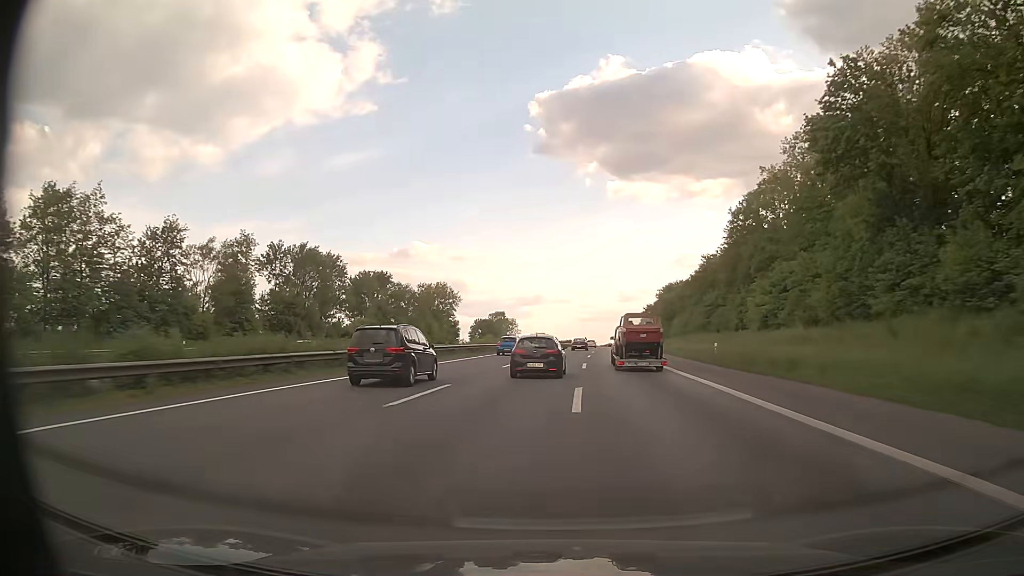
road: motorway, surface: asphalt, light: Day
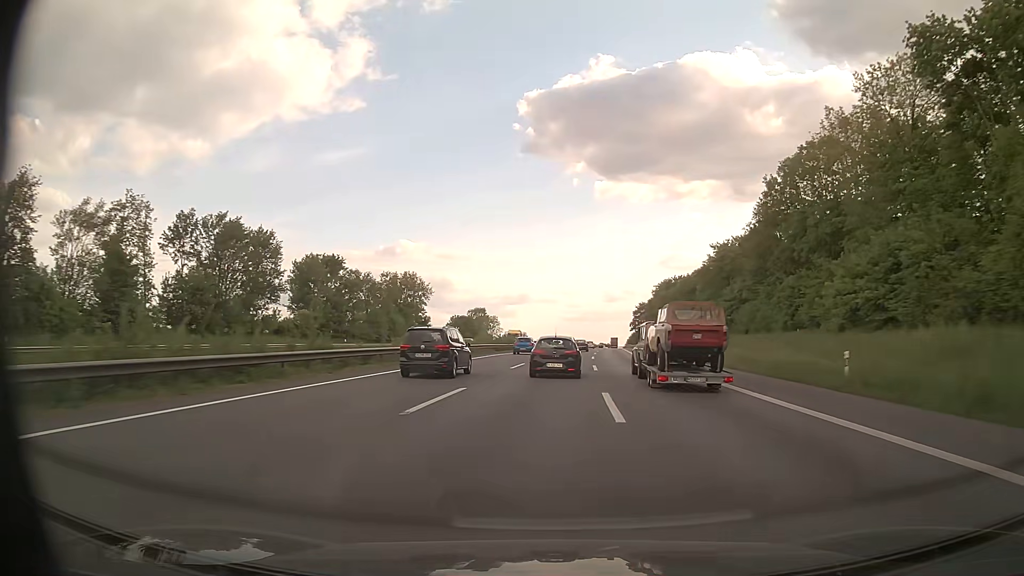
(+0.1, +19.1) m; +1°
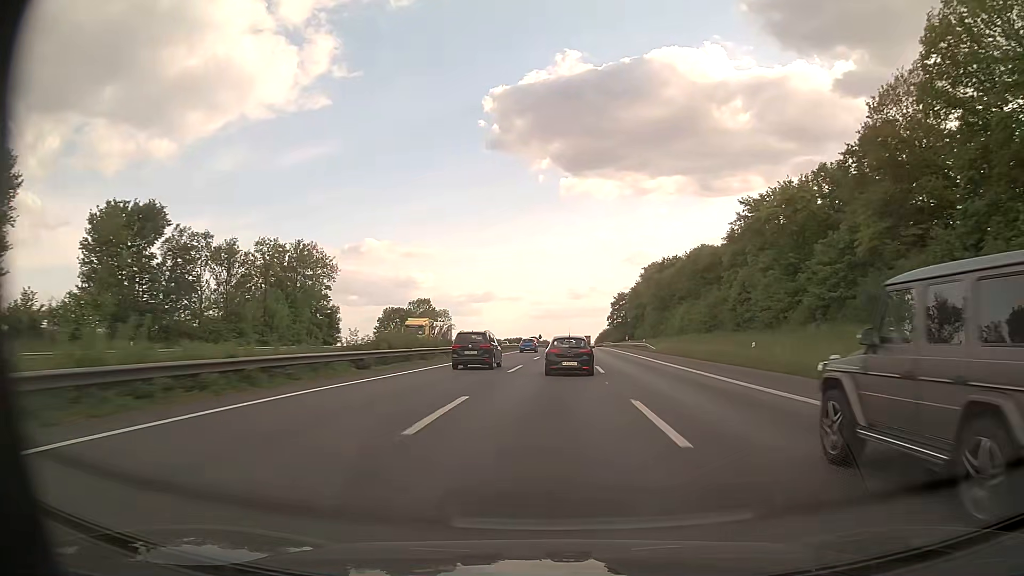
(+1.1, +38.8) m; +3°
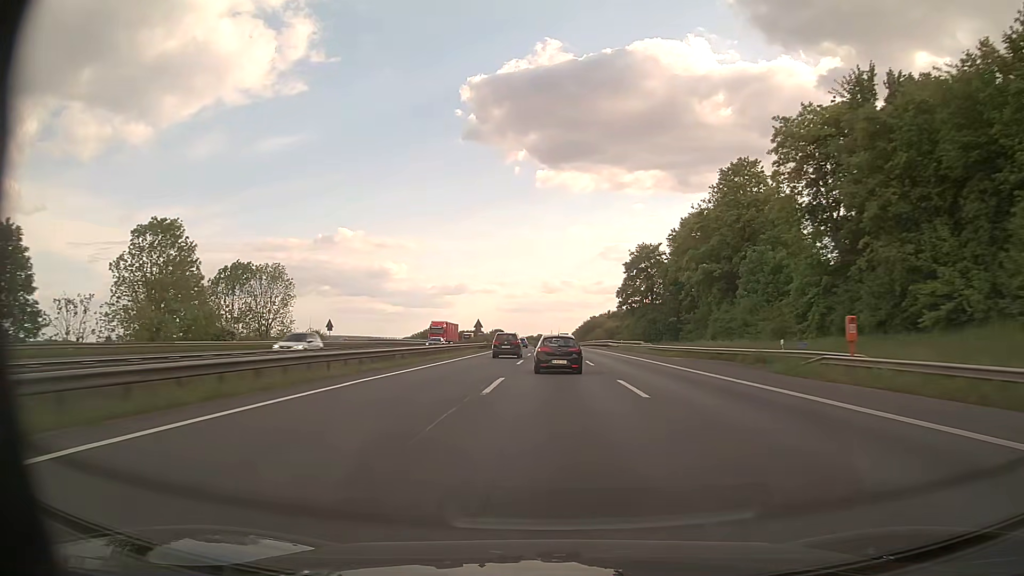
(+2.9, +101.2) m; +2°
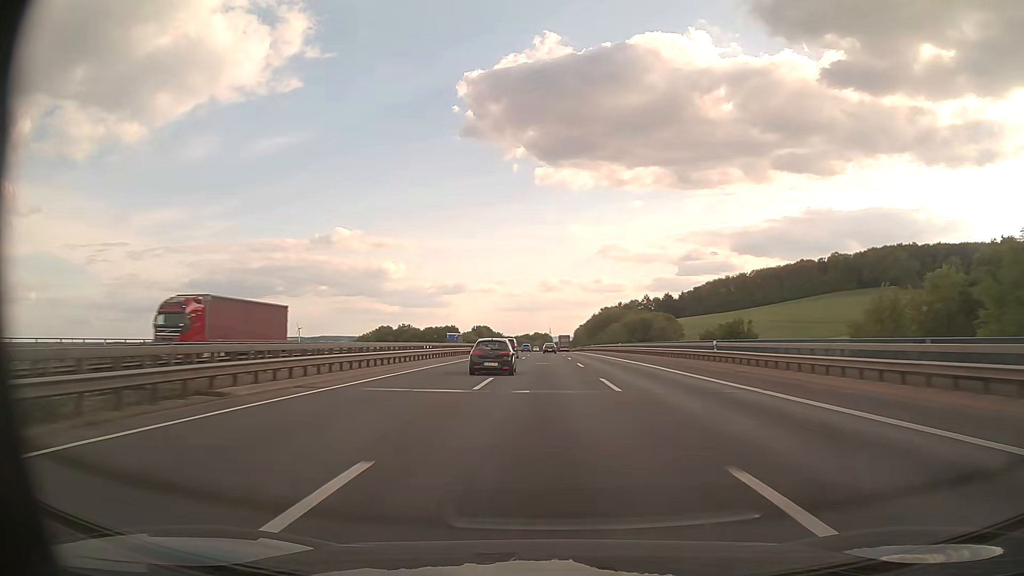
(+0.3, +104.3) m; 0°
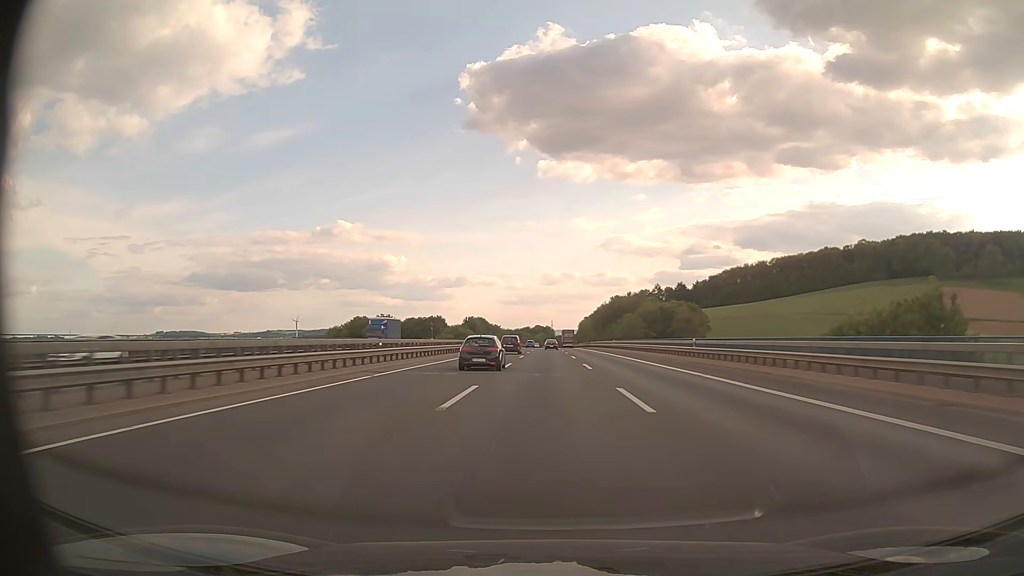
(0.0, +42.5) m; 0°
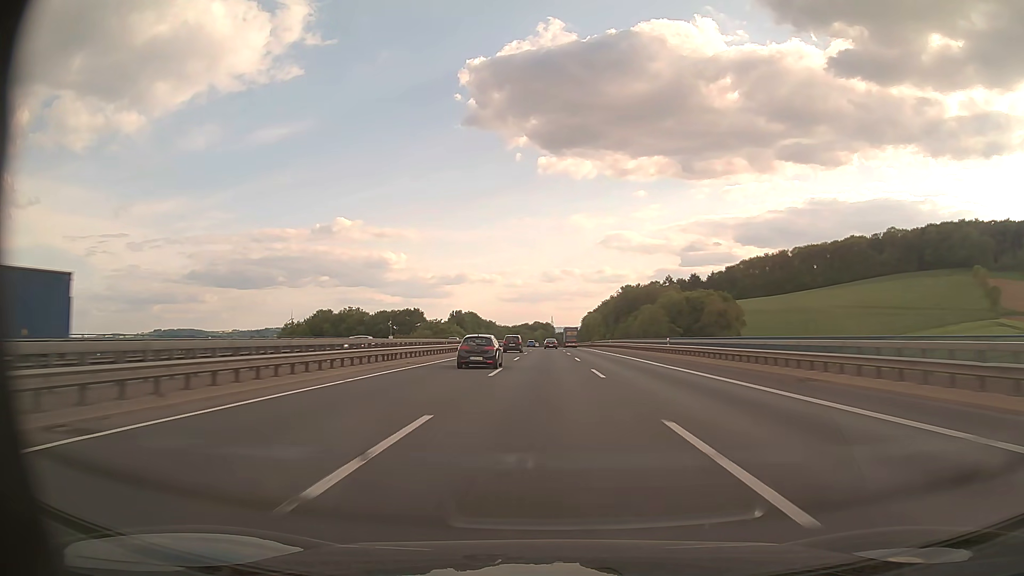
(0.0, +43.3) m; 0°
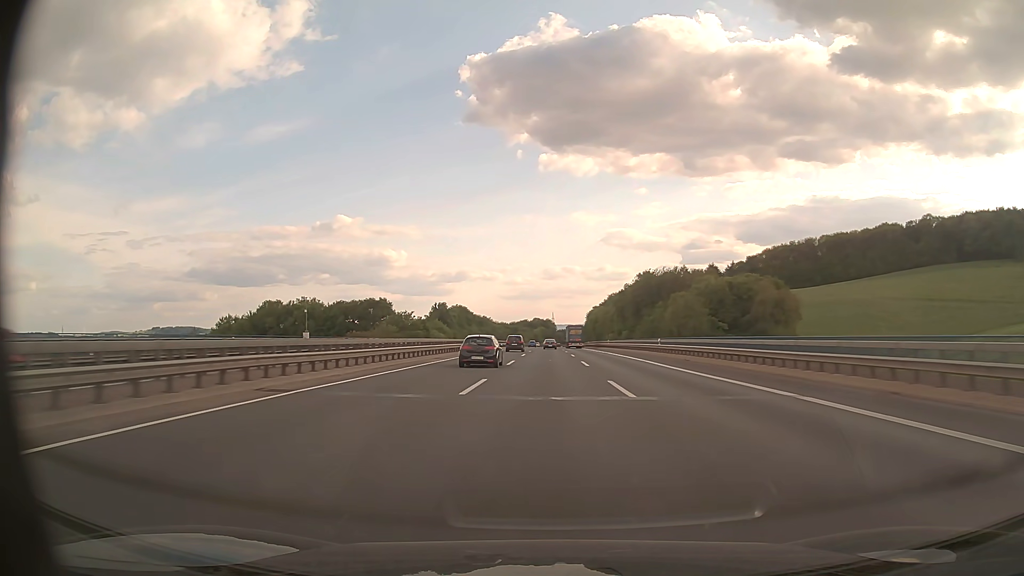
(0.0, +43.5) m; 0°
